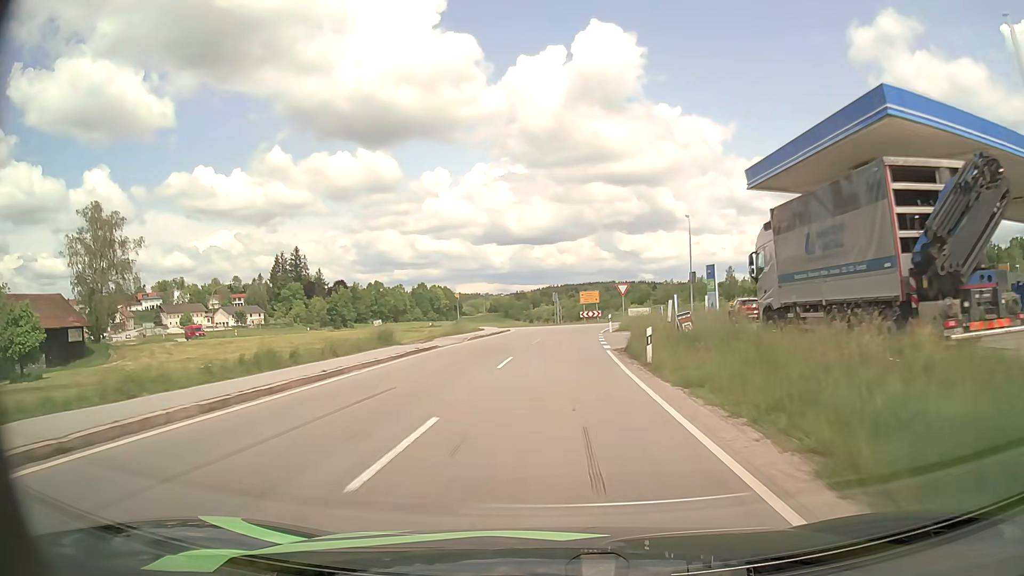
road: tertiary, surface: asphalt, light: Day
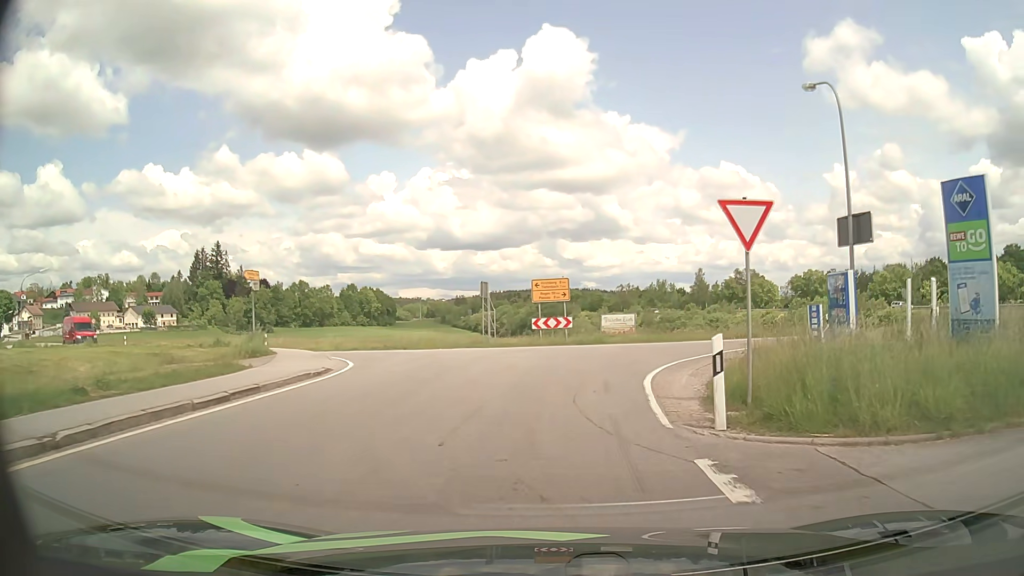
(+0.8, +31.6) m; +5°
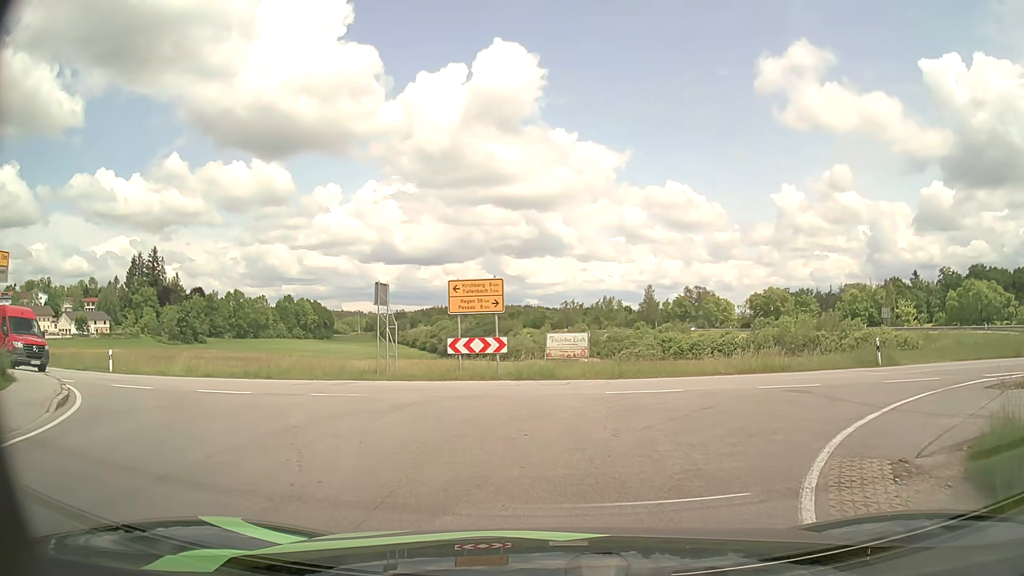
(+0.4, +10.7) m; +5°
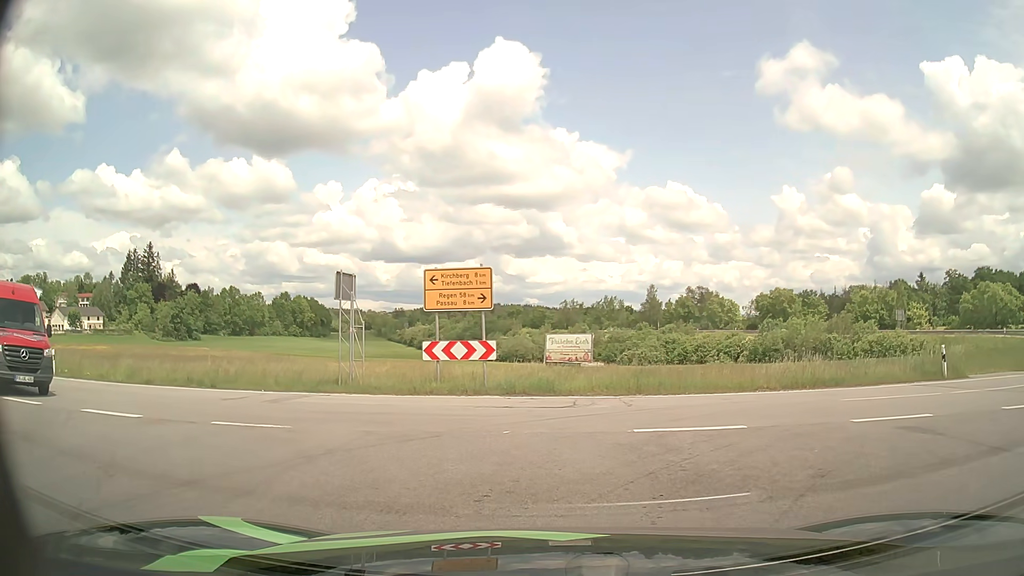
(0.0, +4.2) m; 0°
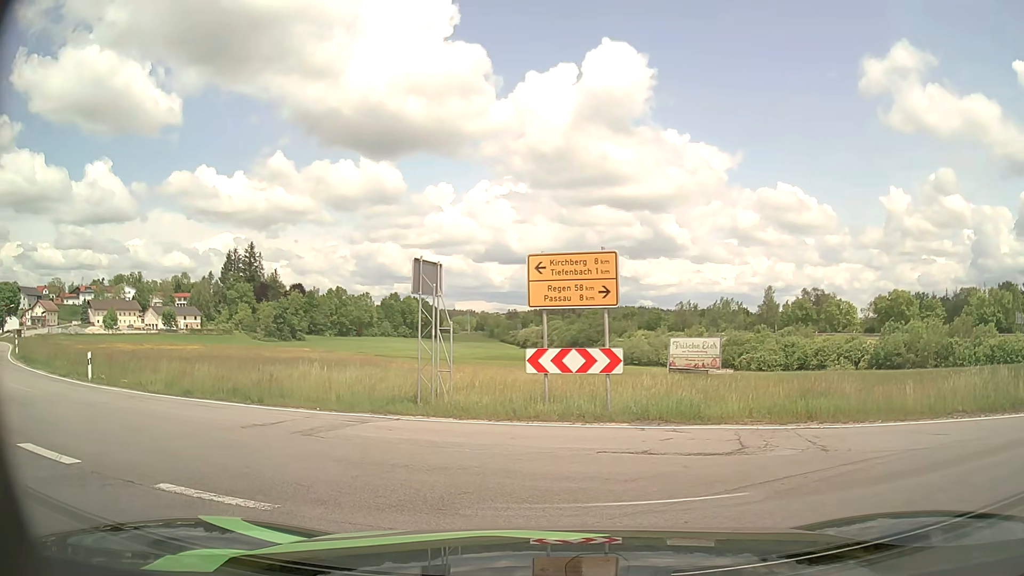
(-0.2, +4.3) m; -8°
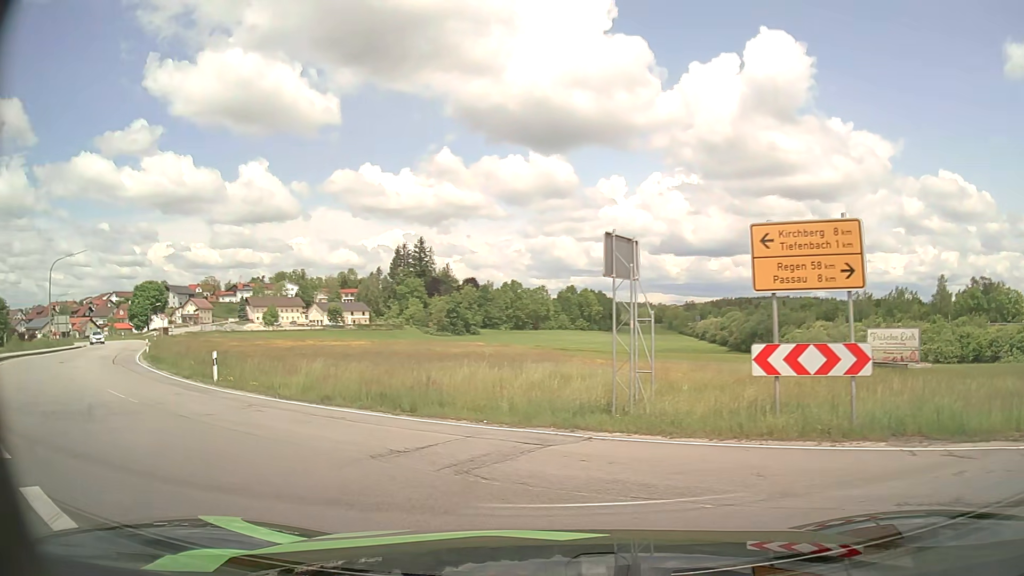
(-0.5, +3.4) m; -15°
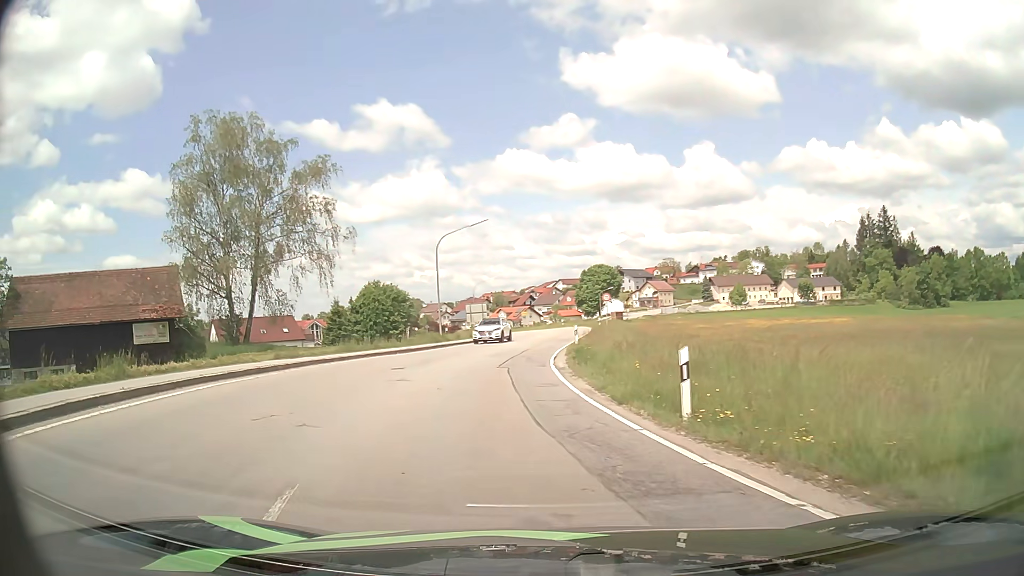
(-5.4, +12.2) m; -40°
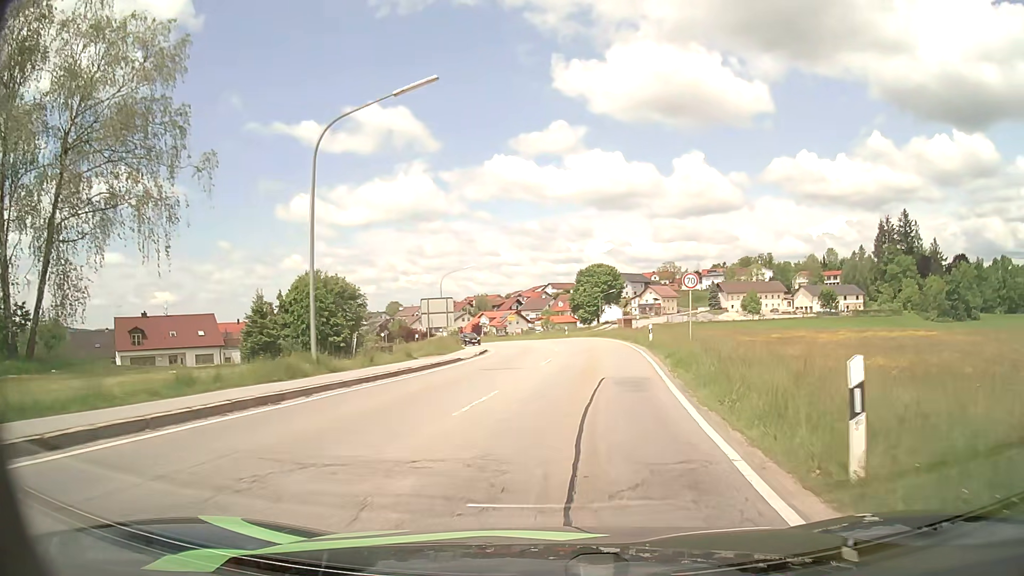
(-1.5, +27.5) m; 0°
(0, +10) (+1, +20) (+2, +30) (+3, +40) (+2, +50) (0, +60) (-2, +69) (-6, +79) (-10, +88) (-11, +98) m
